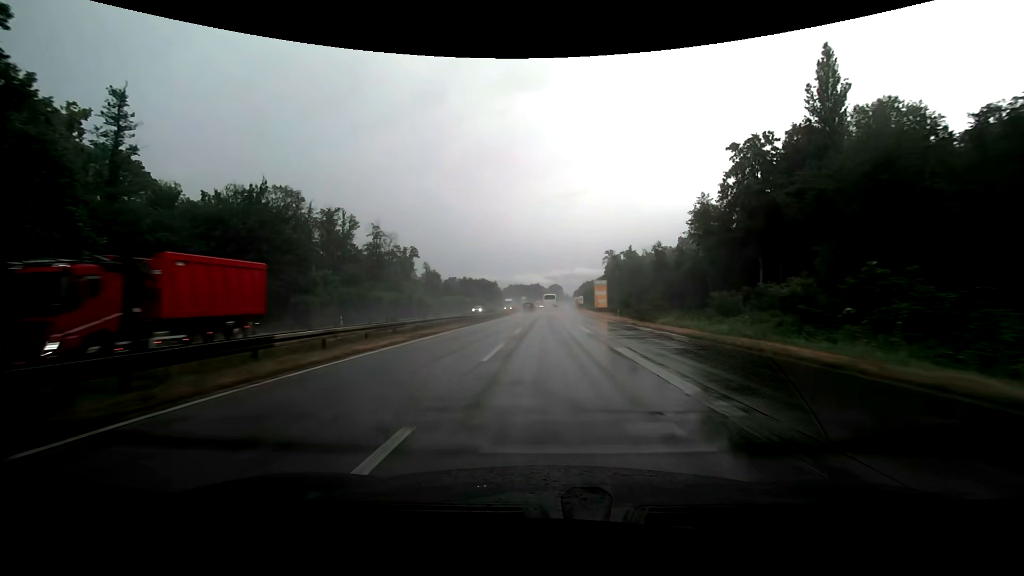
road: trunk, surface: asphalt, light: Day
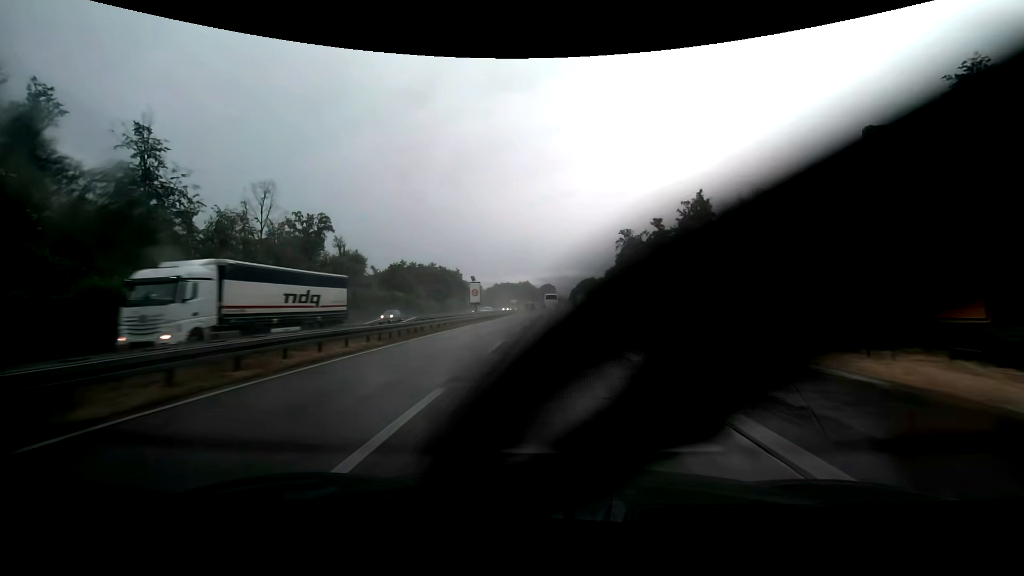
(+1.0, +81.7) m; +1°
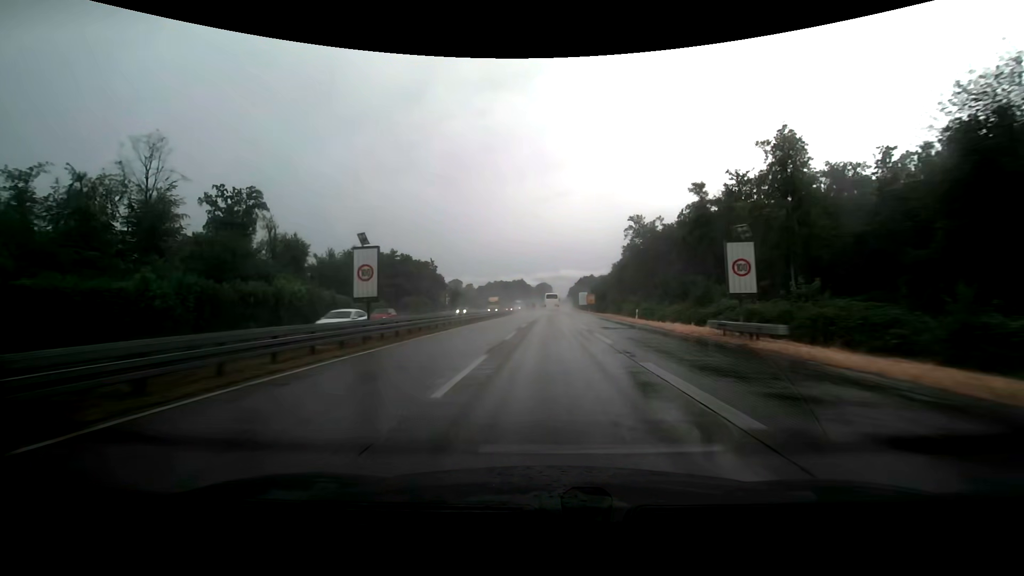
(+0.1, +30.7) m; 0°
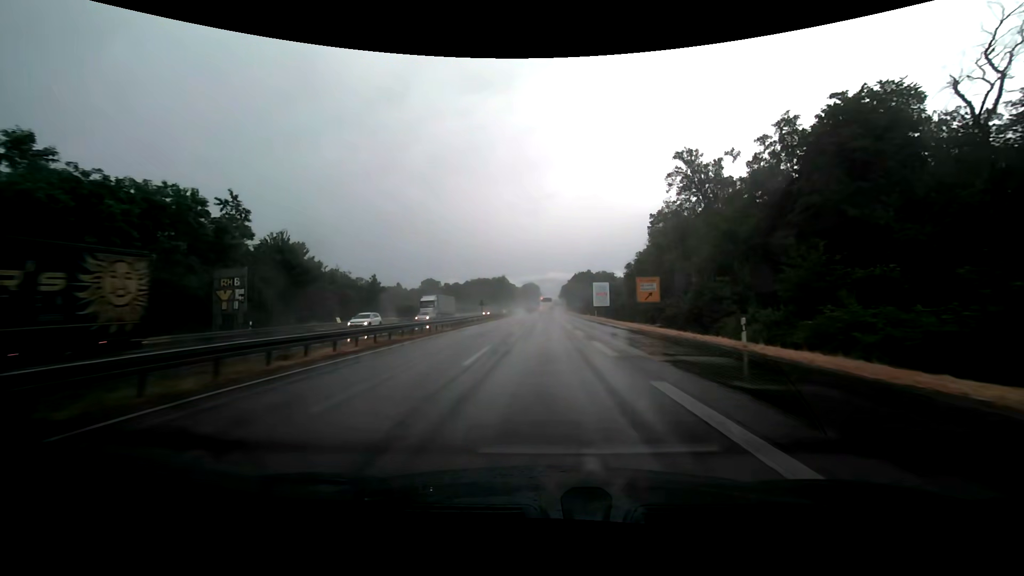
(+0.8, +73.7) m; +1°
(0, +10) (0, +20) (0, +30) (0, +40) (0, +50) (0, +60) (0, +70) (0, +80) (0, +90) (0, +100) m
